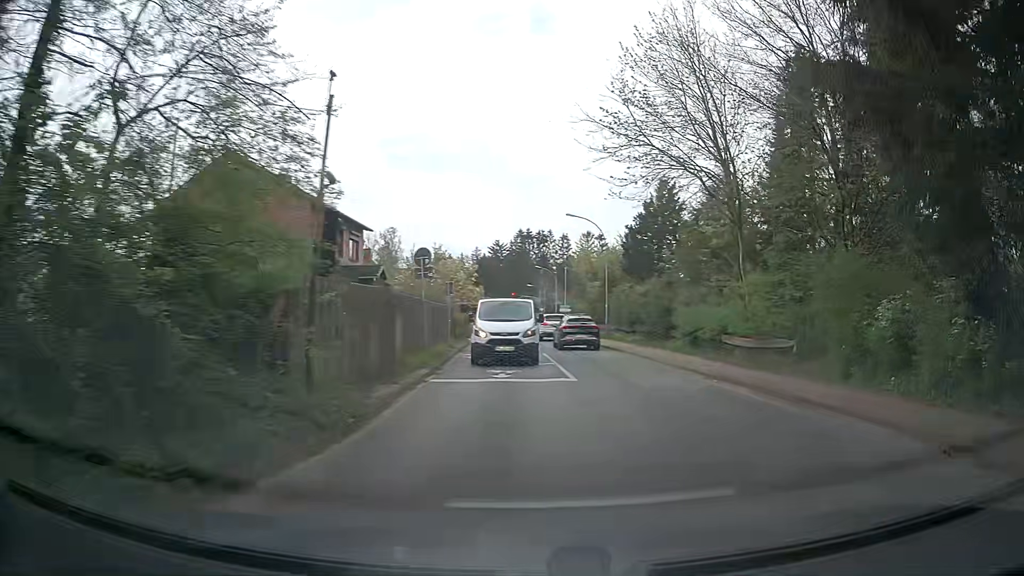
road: tertiary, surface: asphalt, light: Day
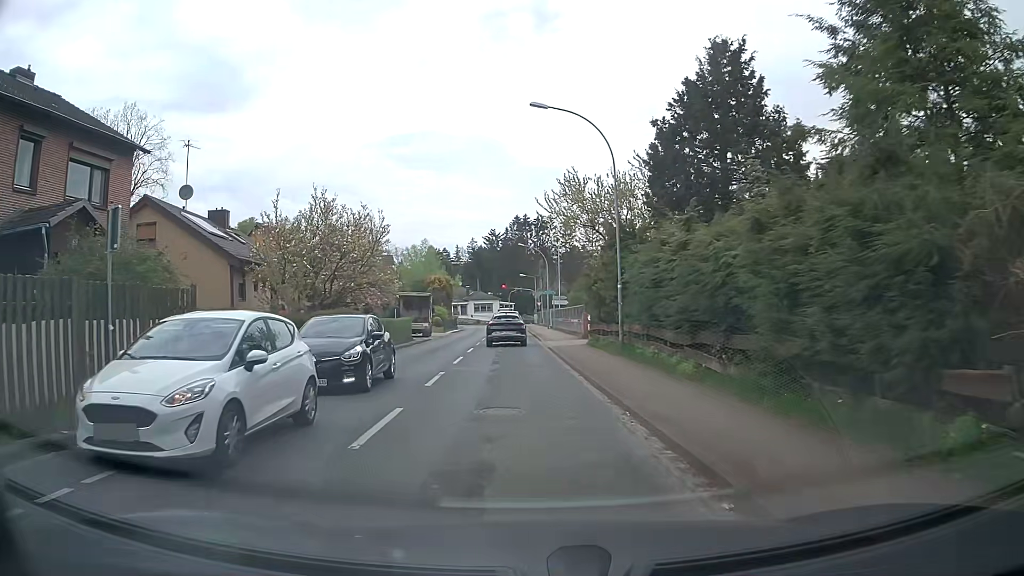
(+1.5, +22.5) m; -3°
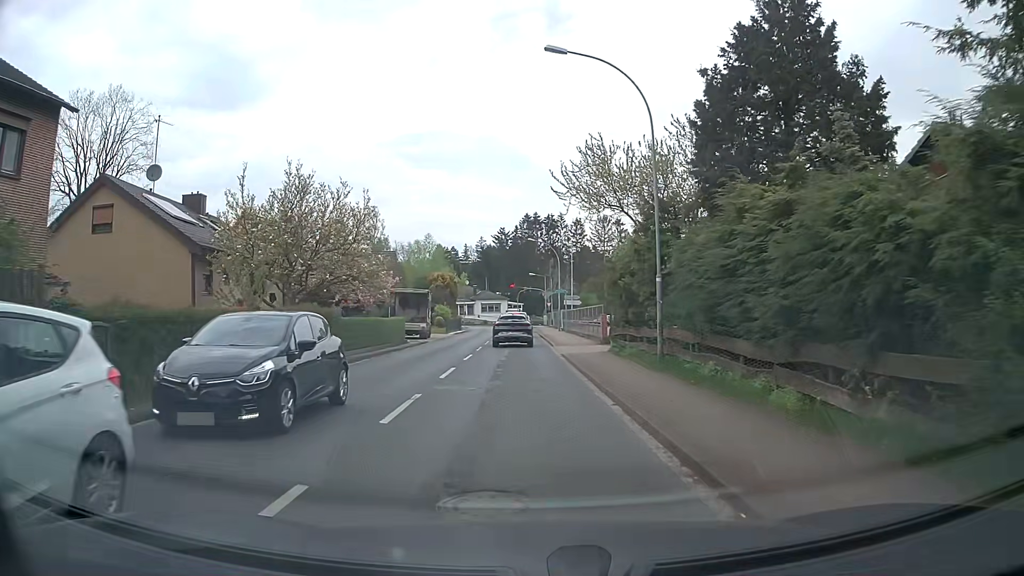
(0.0, +4.8) m; 0°
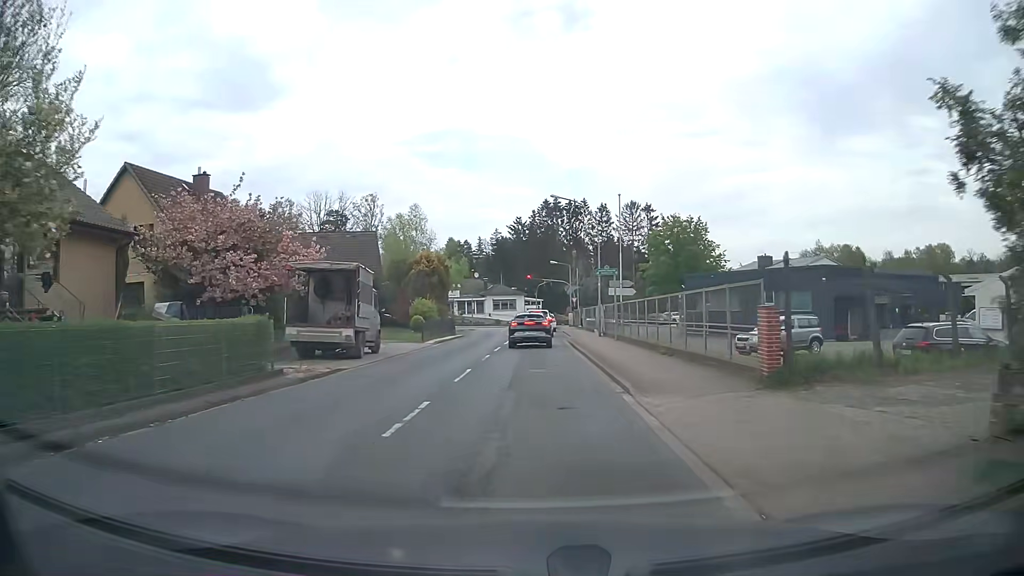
(-0.3, +20.1) m; -1°
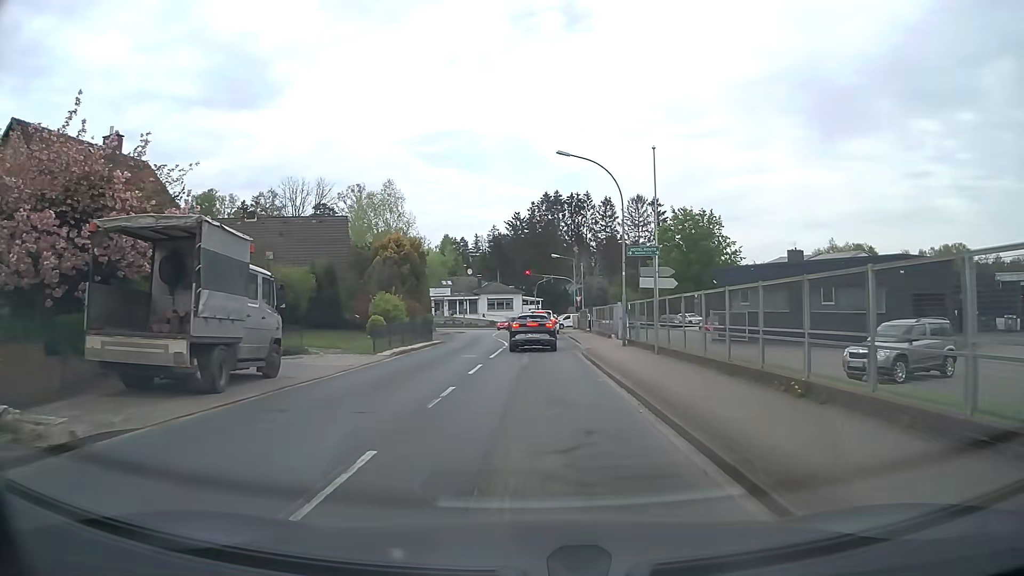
(0.0, +10.2) m; 0°
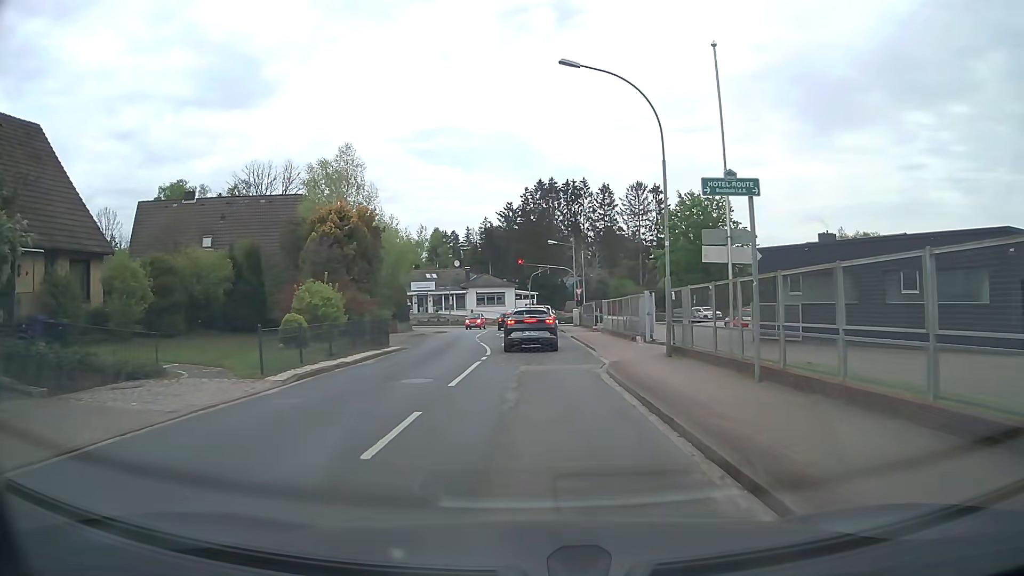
(+0.1, +9.7) m; 0°
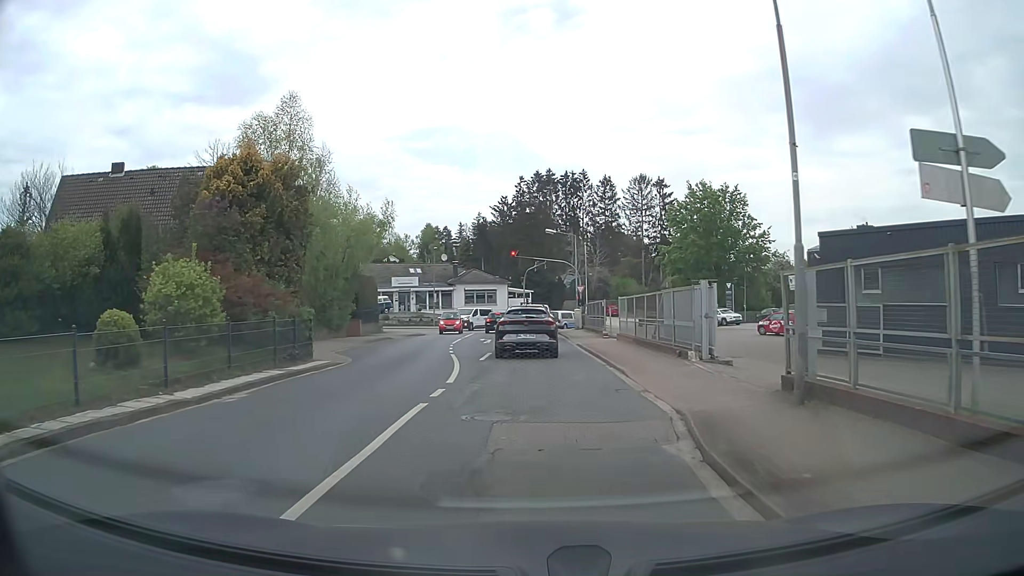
(0.0, +8.8) m; 0°
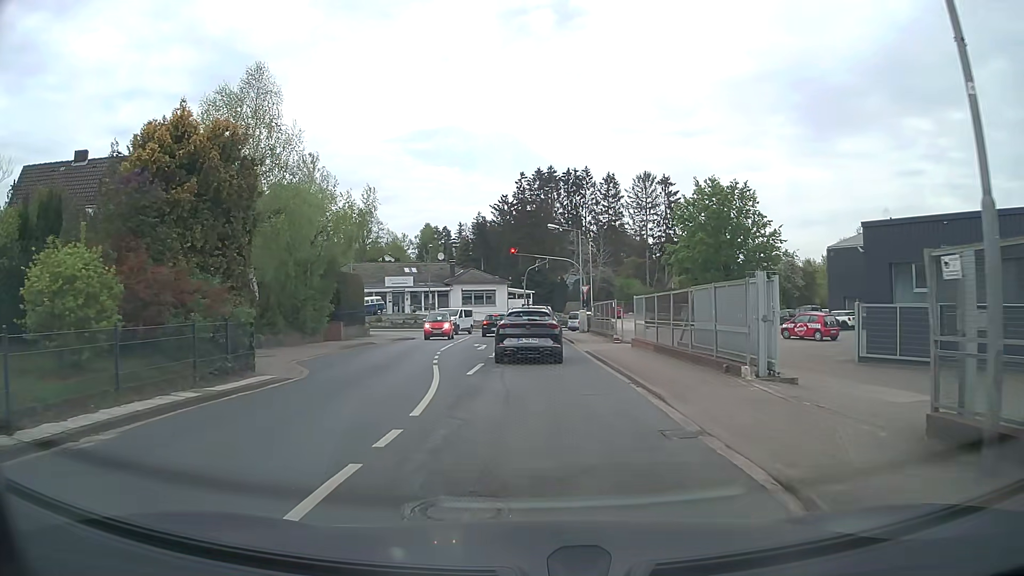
(+0.1, +3.9) m; +1°
(0, +10) (-1, +20) (-2, +30) (-2, +40) (-3, +50) (-9, +58) (-18, +59) (-28, +55) (-37, +52) (-46, +48) m
